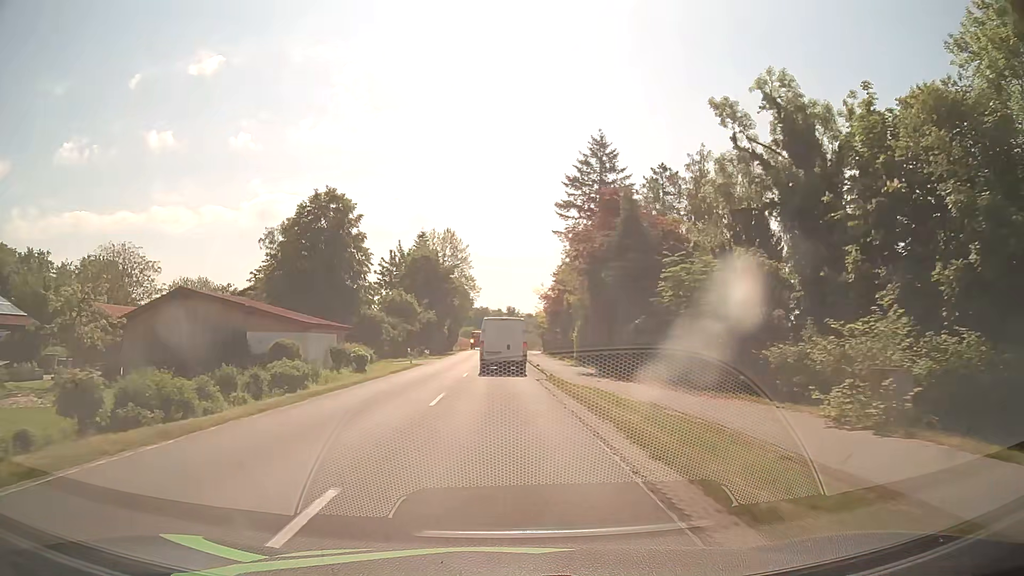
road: secondary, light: Day
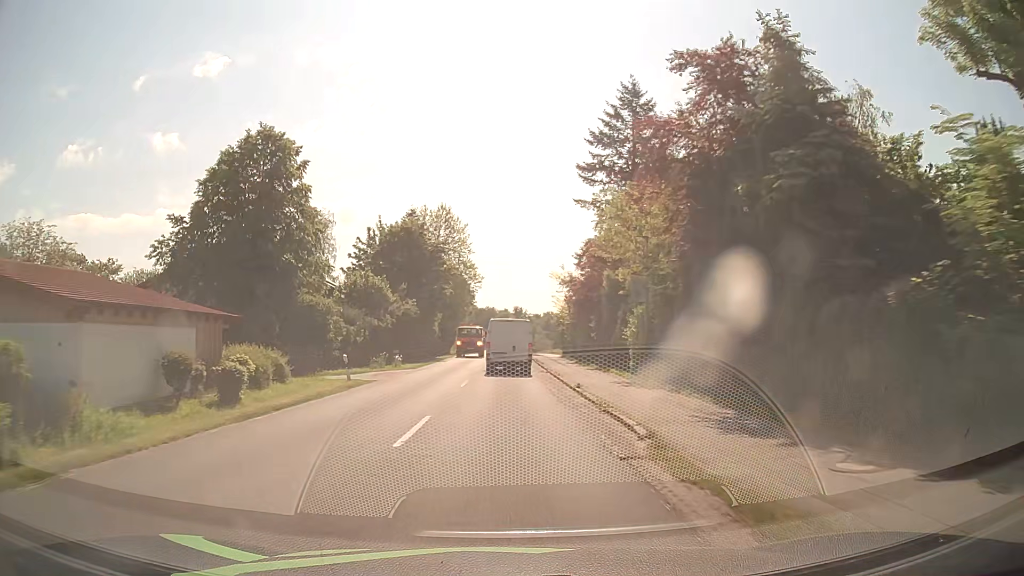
(-0.2, +17.8) m; -1°
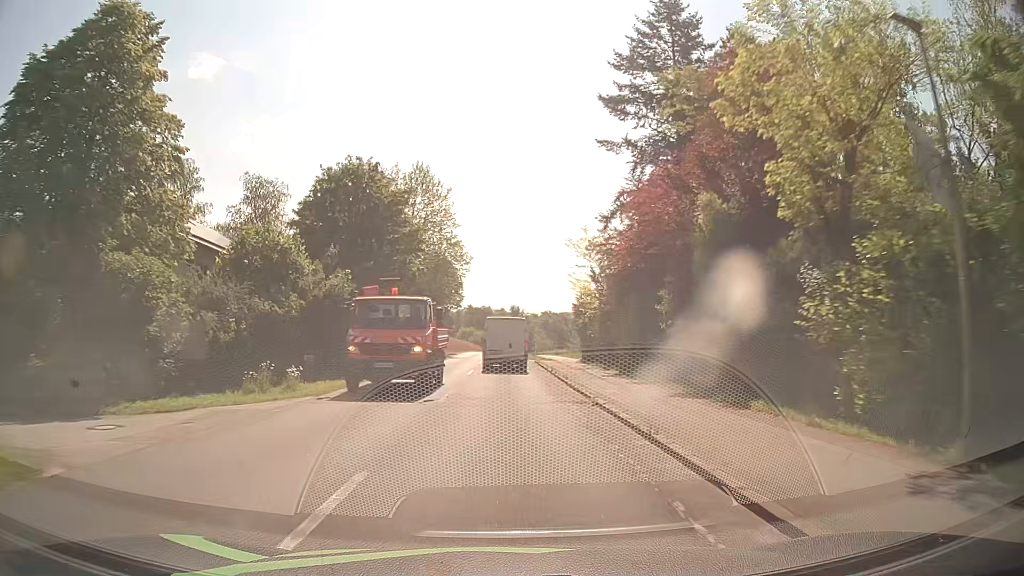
(+0.2, +18.1) m; +1°
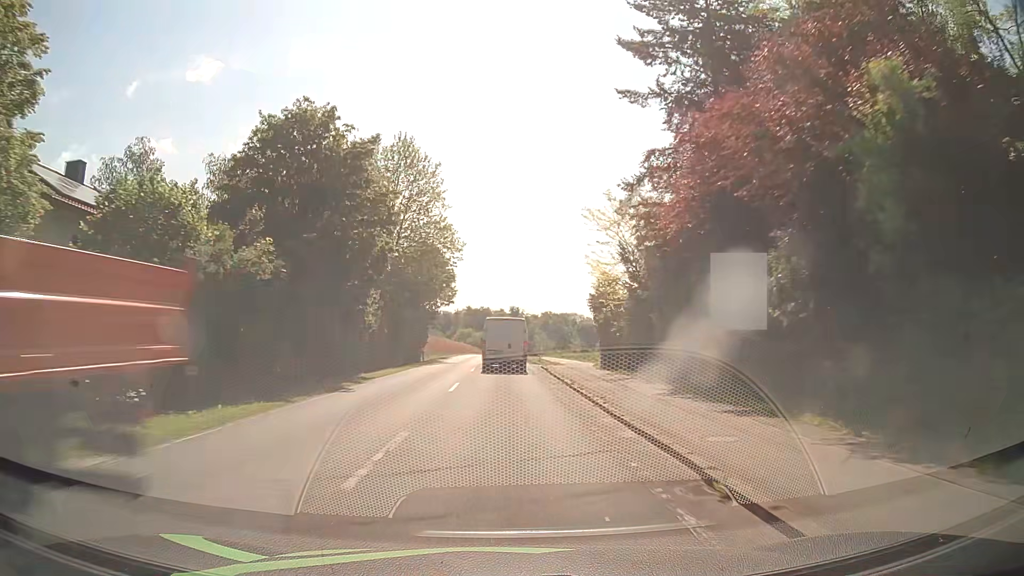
(0.0, +9.1) m; 0°
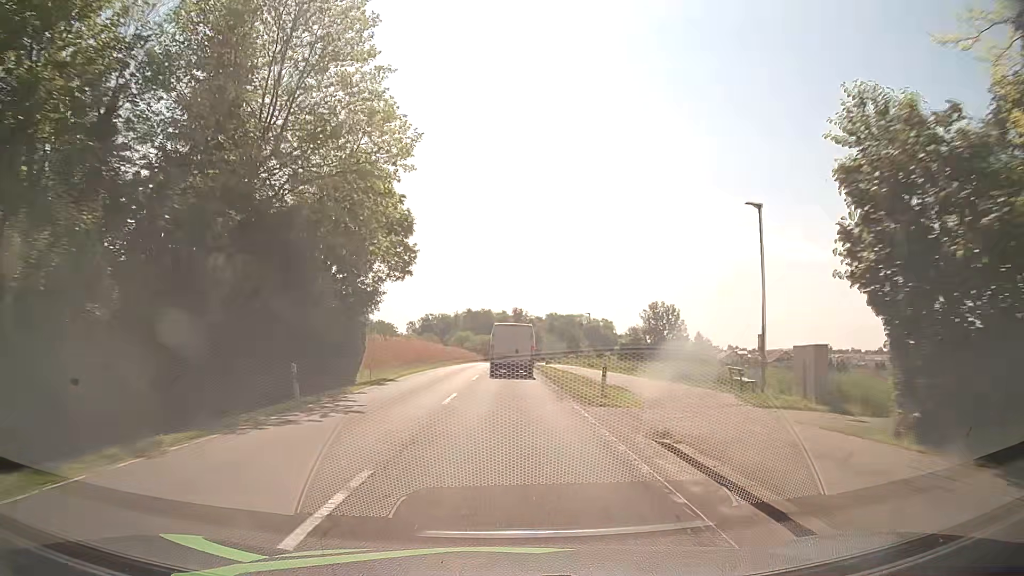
(-0.2, +27.5) m; 0°
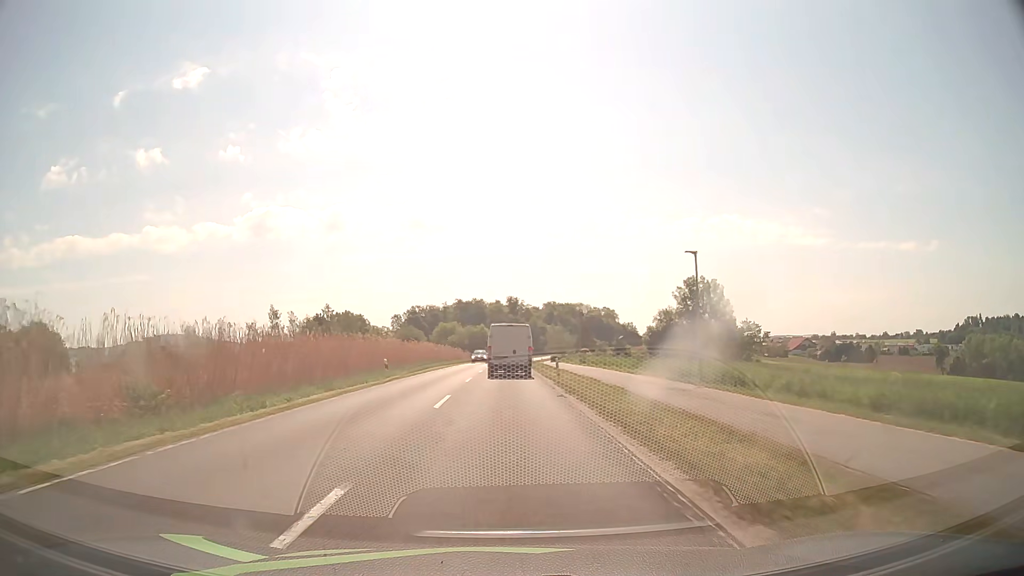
(+0.2, +37.4) m; 0°
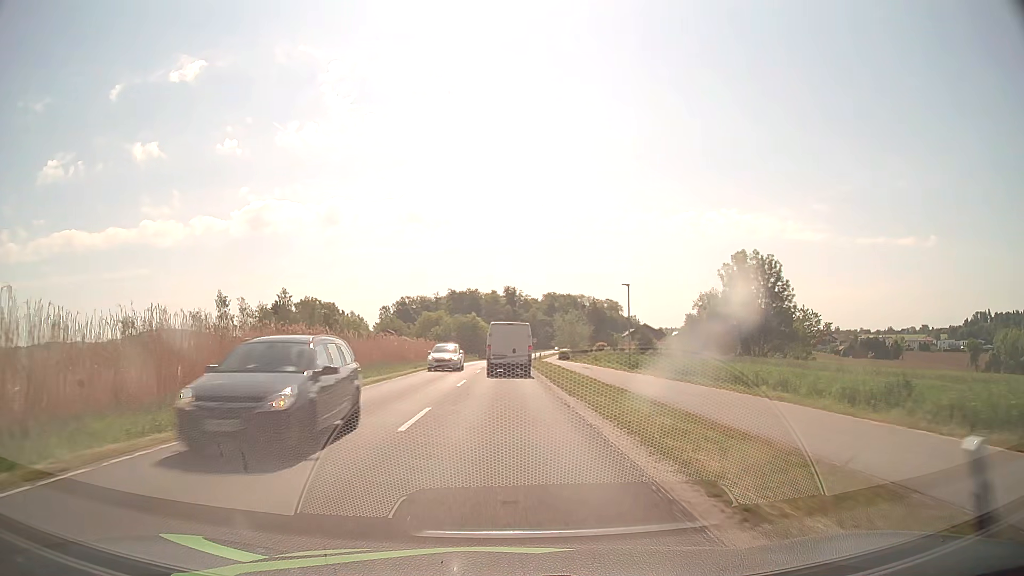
(0.0, +28.6) m; 0°
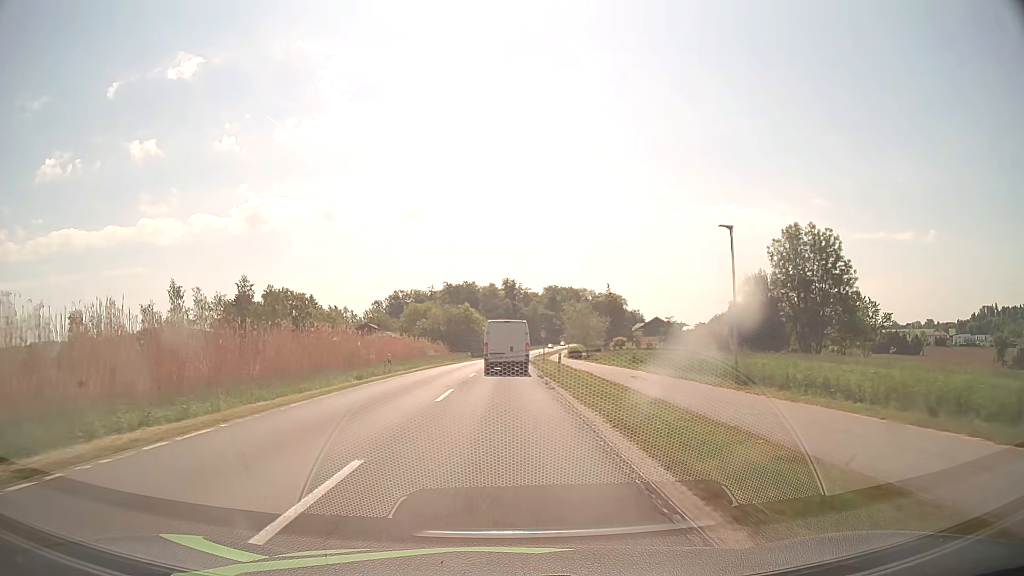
(0.0, +19.2) m; 0°
(0, +10) (0, +20) (0, +30) (0, +40) (0, +50) (0, +60) (+1, +70) (+1, +80) (+2, +90) (+2, +100) m
